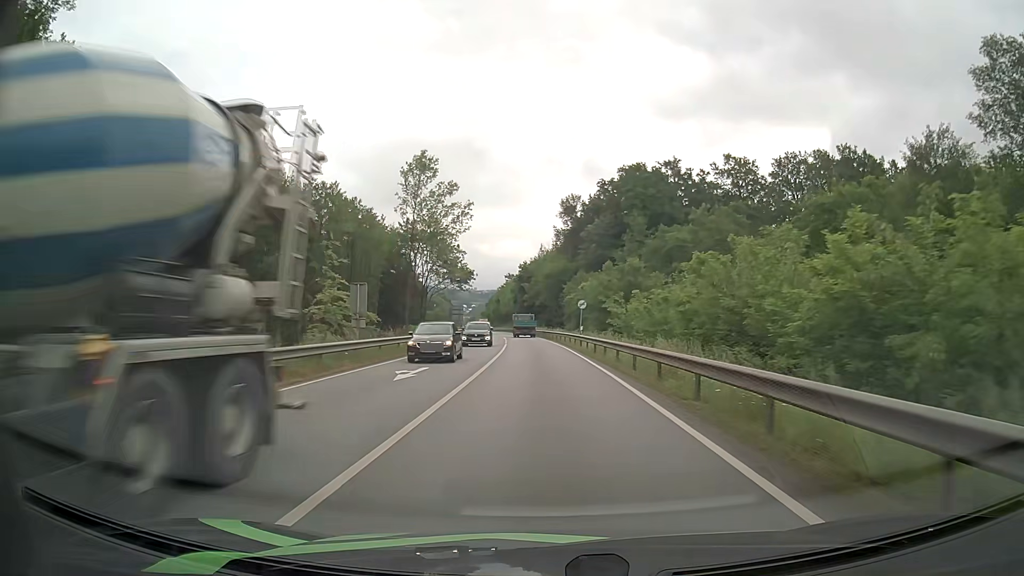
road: primary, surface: asphalt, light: Day
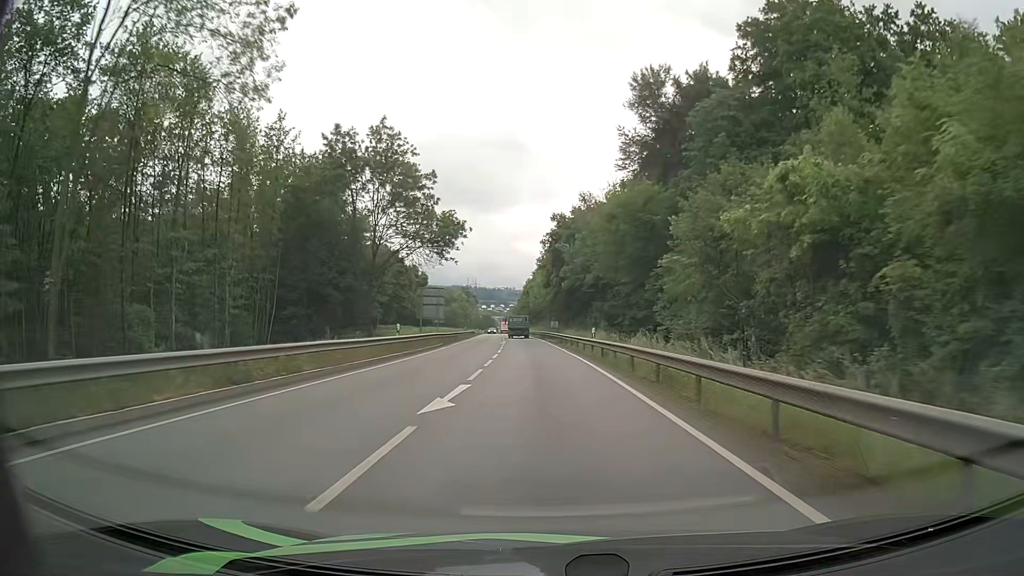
(-1.5, +56.2) m; -3°
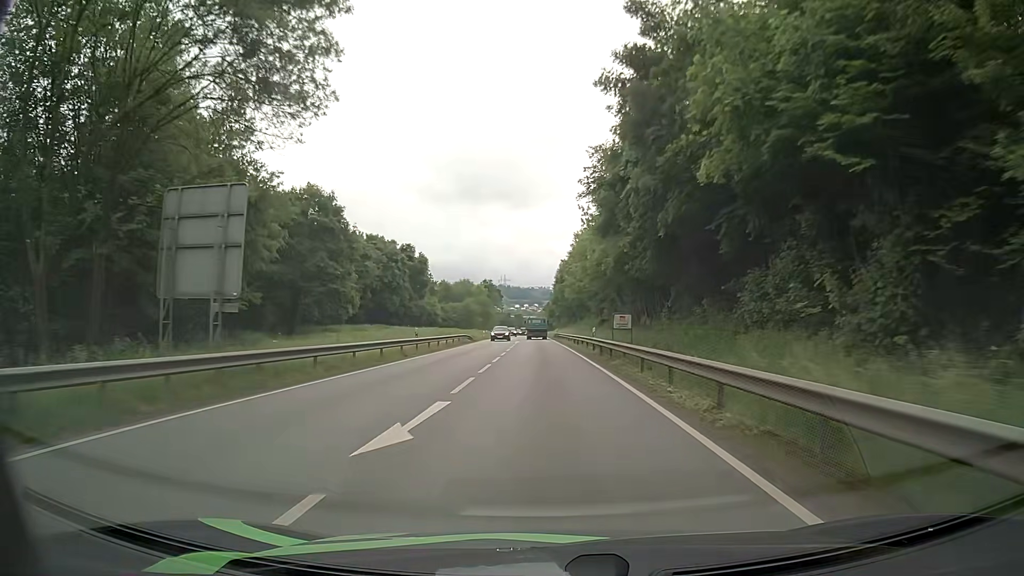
(-1.2, +45.7) m; -3°
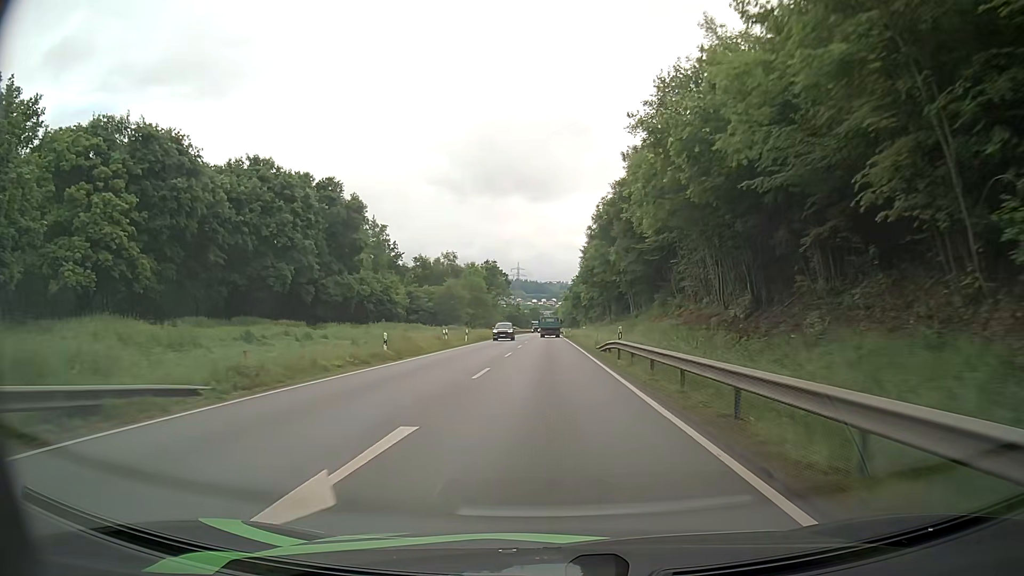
(-0.8, +57.0) m; -2°
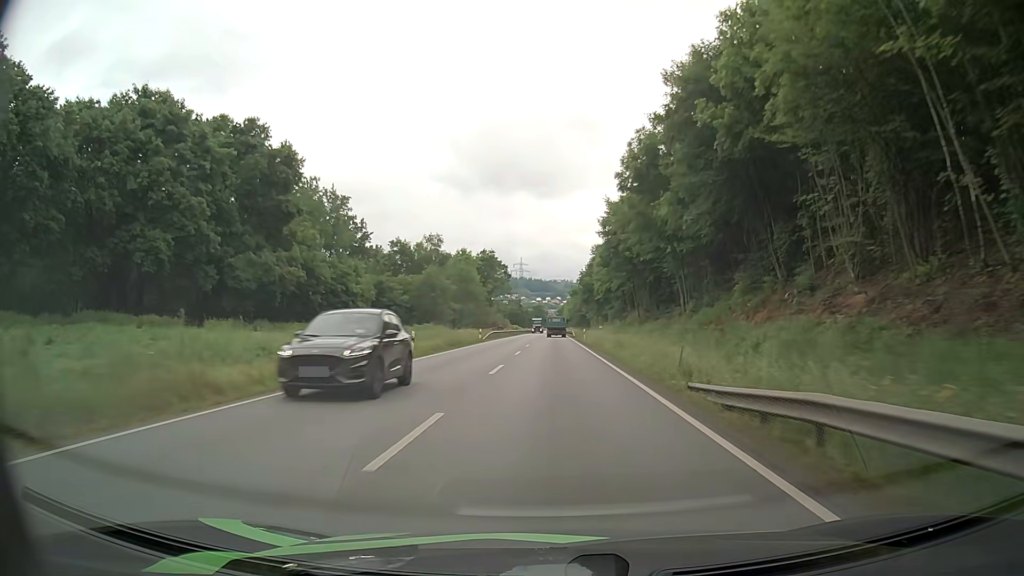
(-0.1, +22.7) m; 0°
